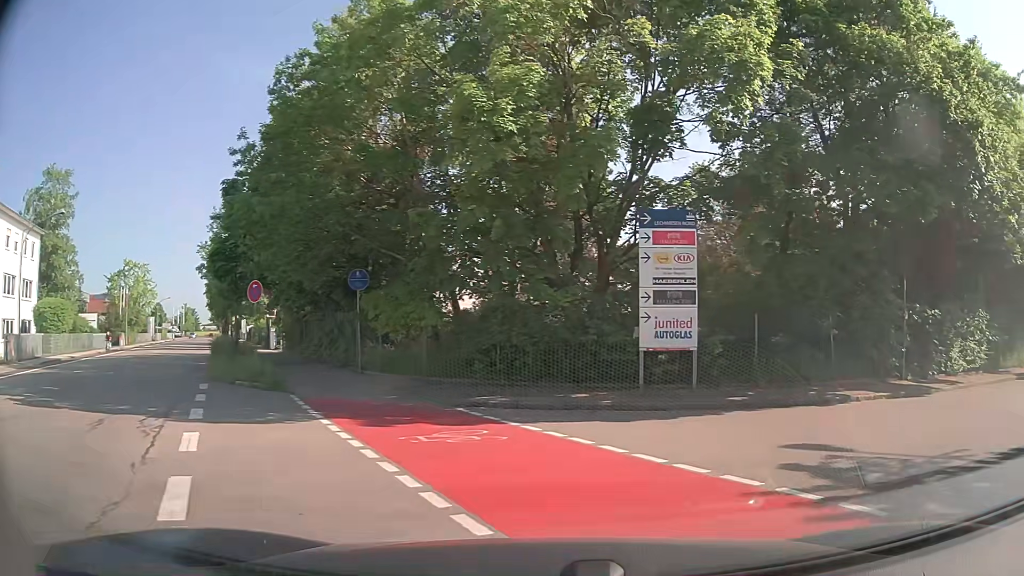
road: tertiary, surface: asphalt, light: Day
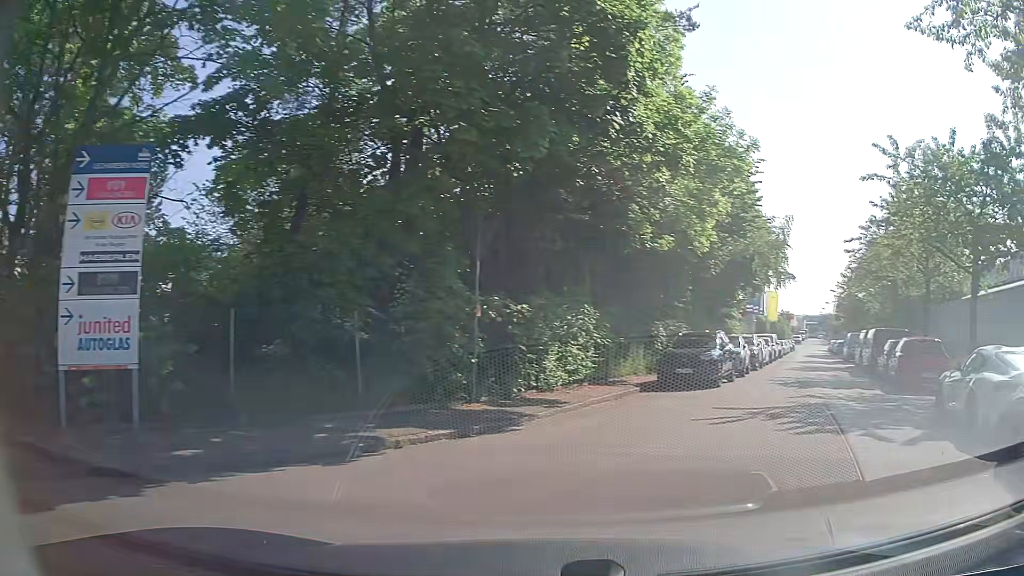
(+1.6, +5.4) m; +36°
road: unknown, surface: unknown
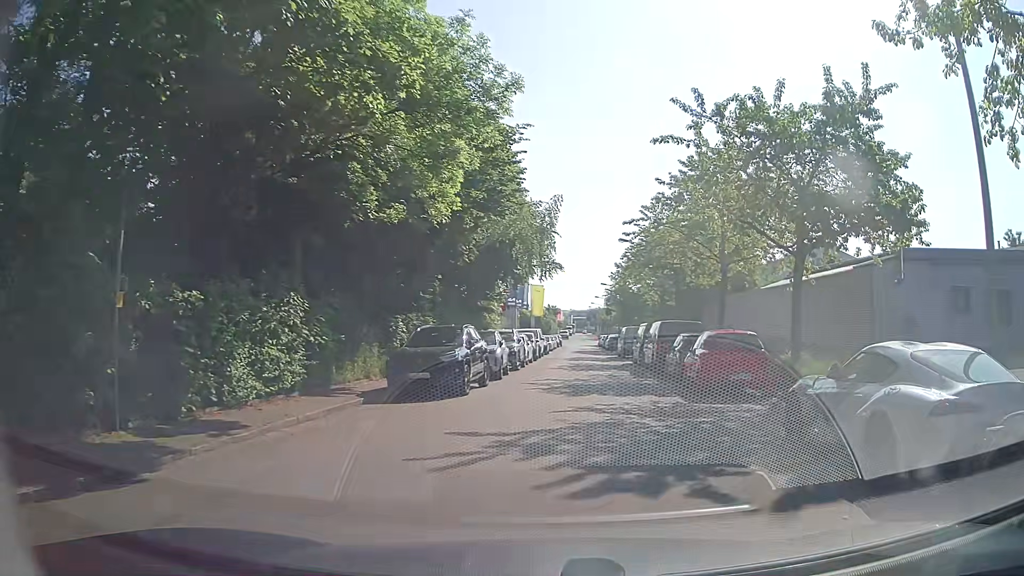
(+0.8, +3.9) m; +19°
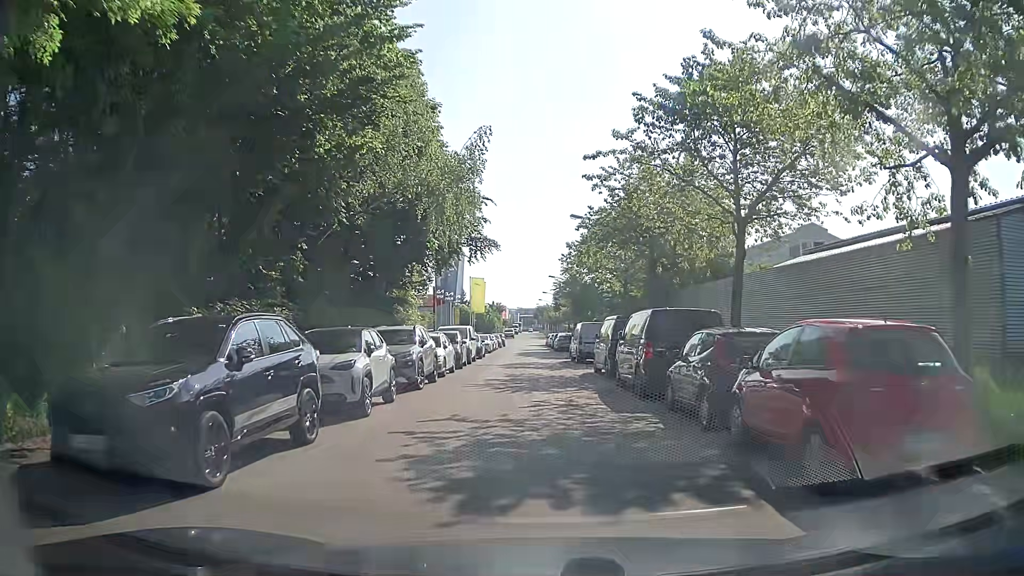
(+0.8, +9.9) m; +7°
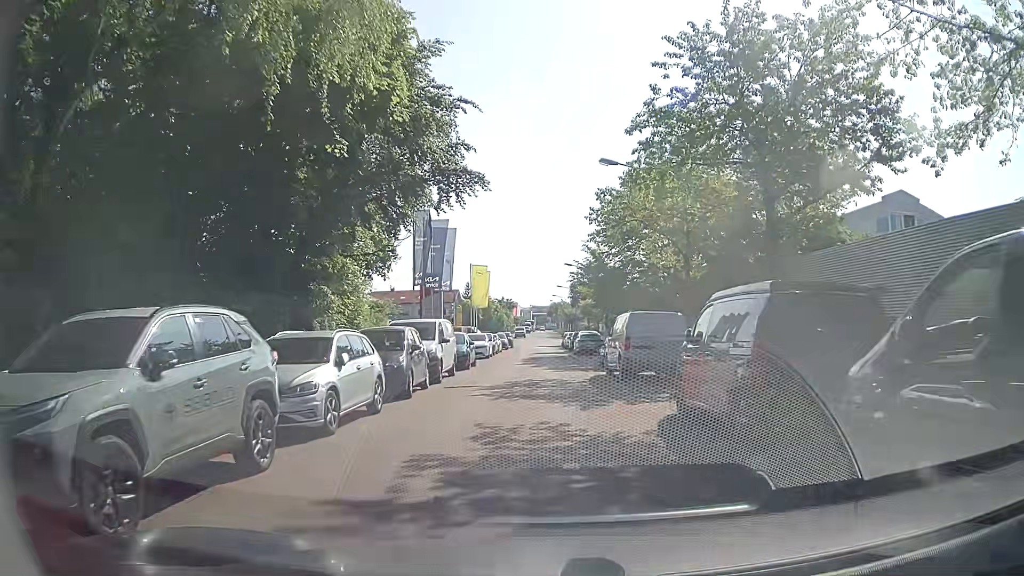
(-0.3, +13.4) m; -2°
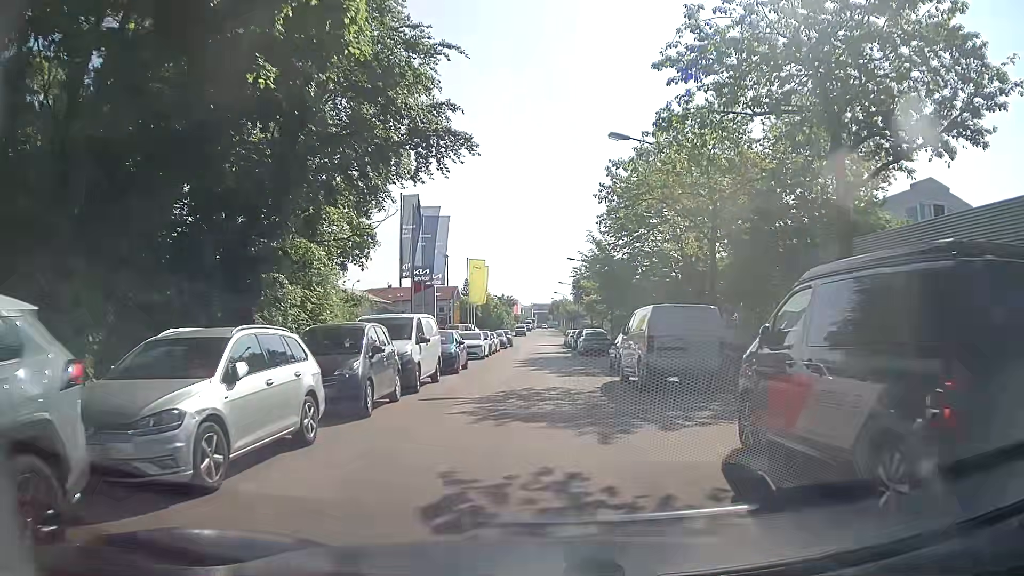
(0.0, +3.7) m; 0°
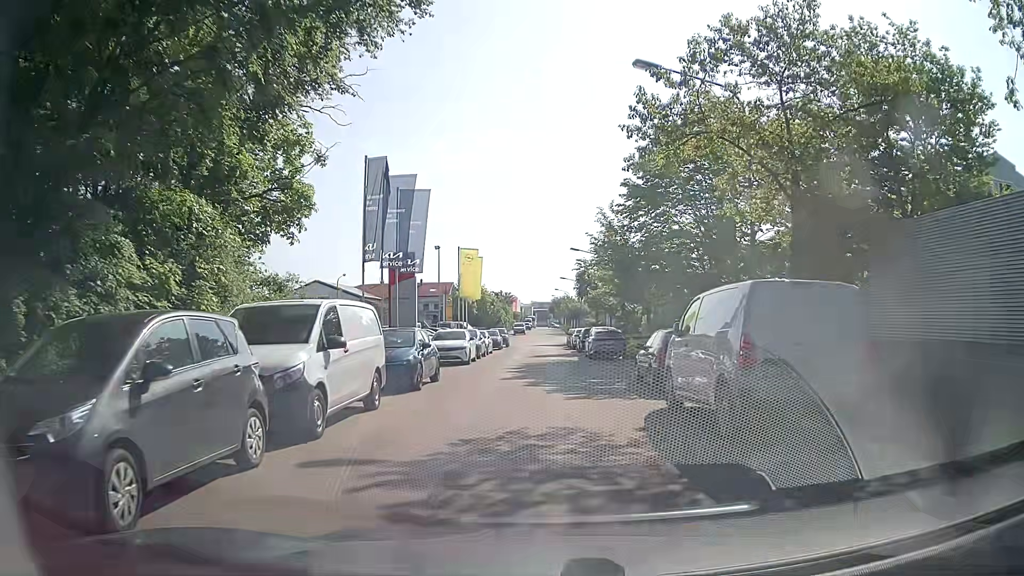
(0.0, +7.0) m; +2°
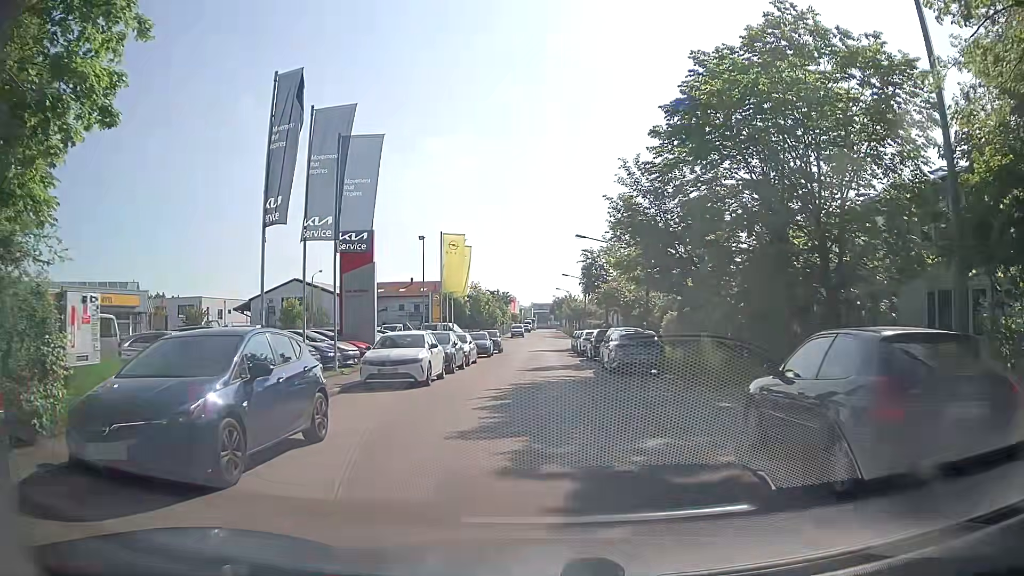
(-0.3, +9.7) m; -1°
(0, +10) (0, +20) (0, +30) (-1, +40) (-1, +50) (0, +60) (0, +70) (+1, +80) (+1, +90) (+1, +100) m
